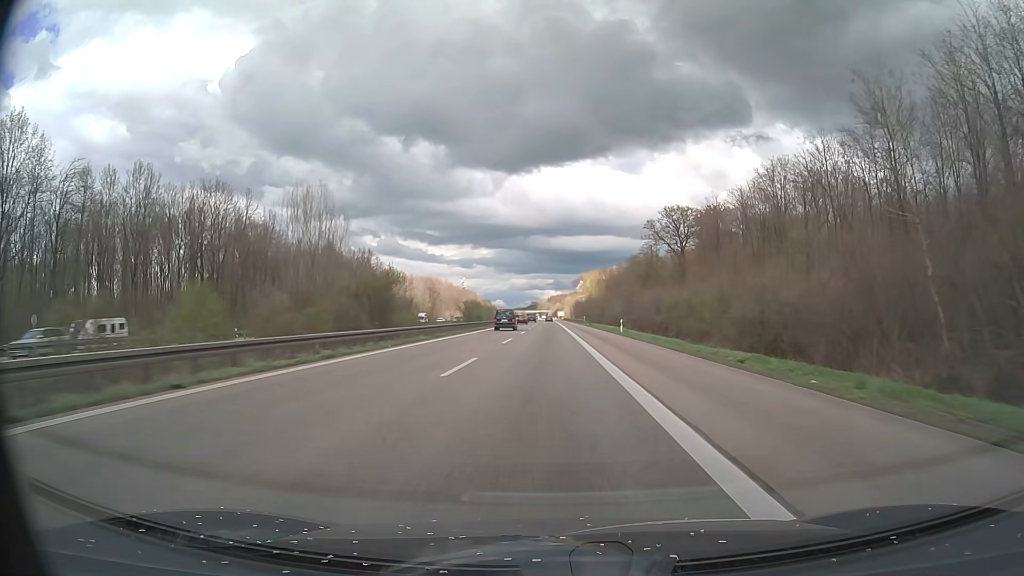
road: motorway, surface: asphalt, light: Day
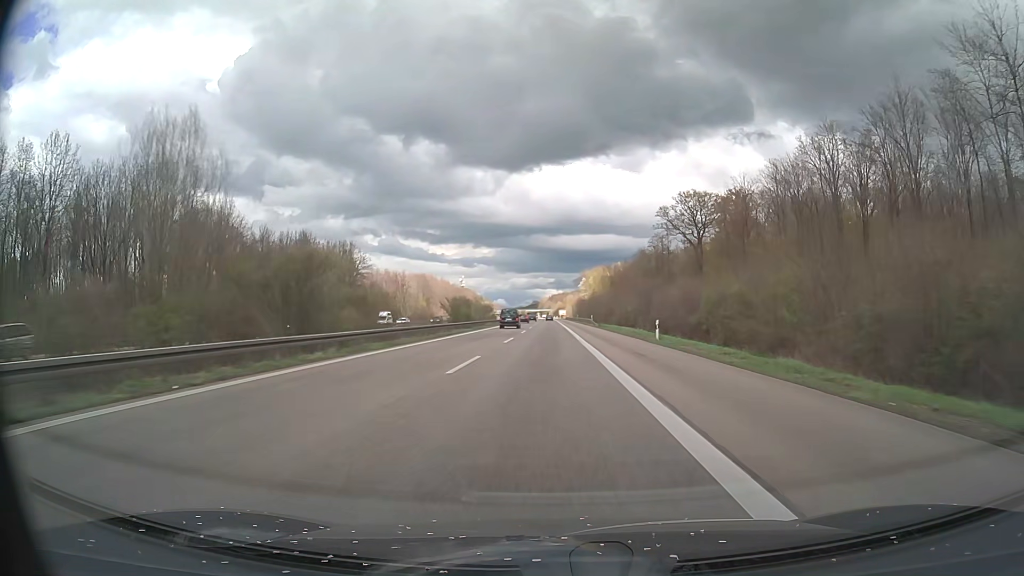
(0.0, +17.4) m; 0°
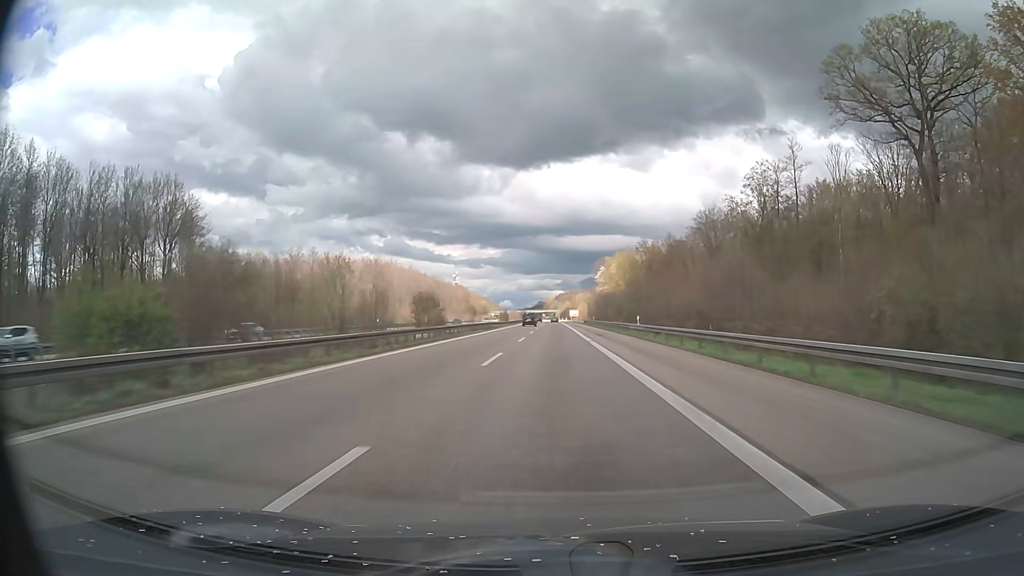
(-0.8, +87.0) m; -1°
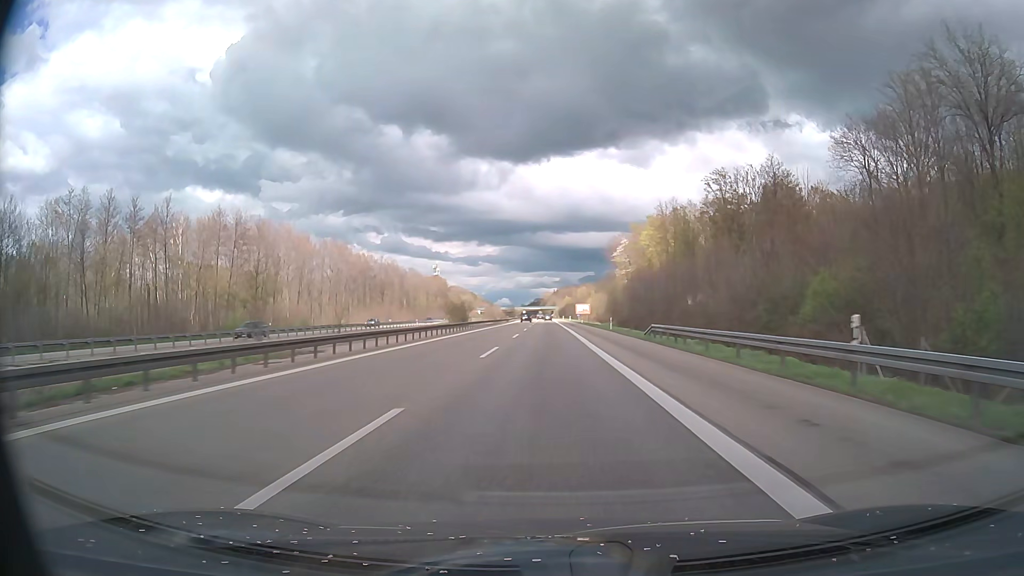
(+0.1, +87.1) m; 0°
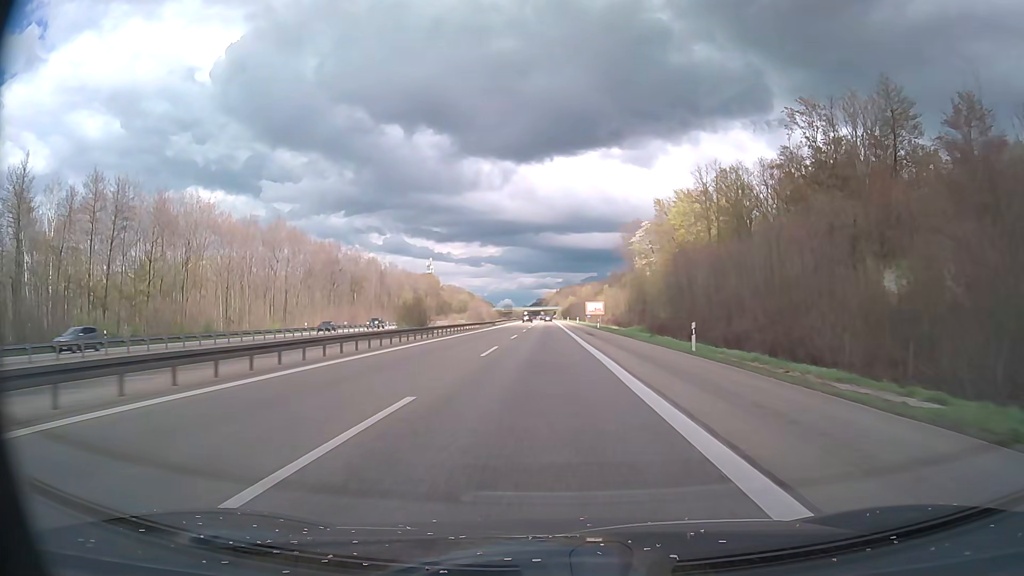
(0.0, +34.9) m; 0°
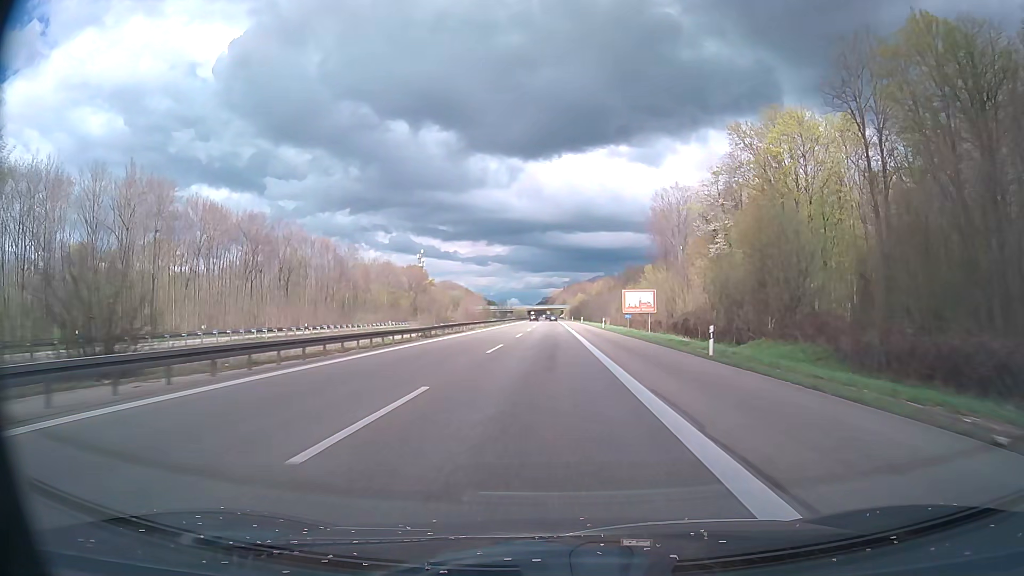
(-0.4, +52.4) m; -1°
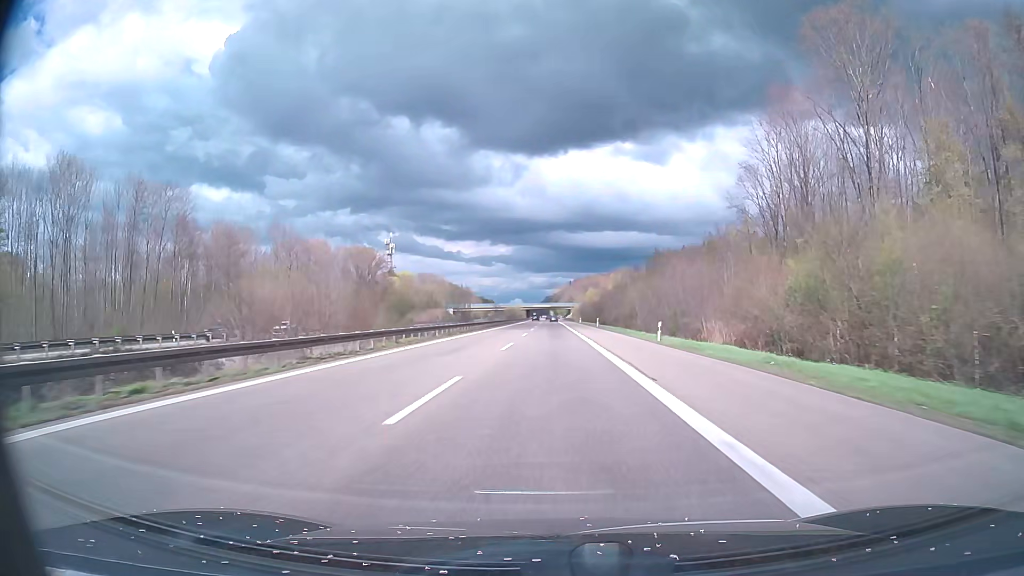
(-0.4, +87.2) m; 0°
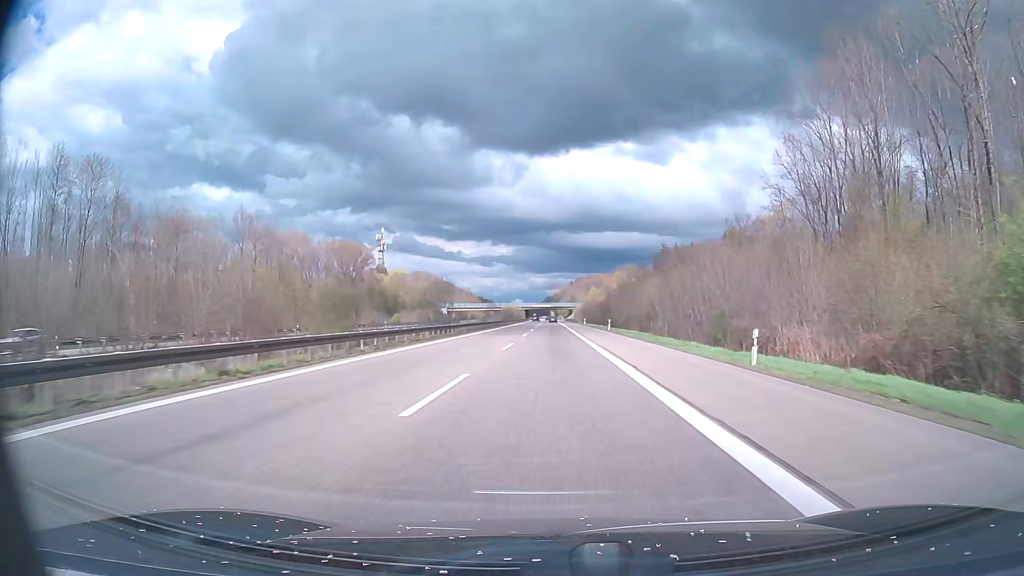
(0.0, +17.5) m; 0°
(0, +10) (0, +20) (0, +30) (0, +40) (0, +50) (0, +60) (0, +70) (0, +80) (0, +90) (0, +100) m
